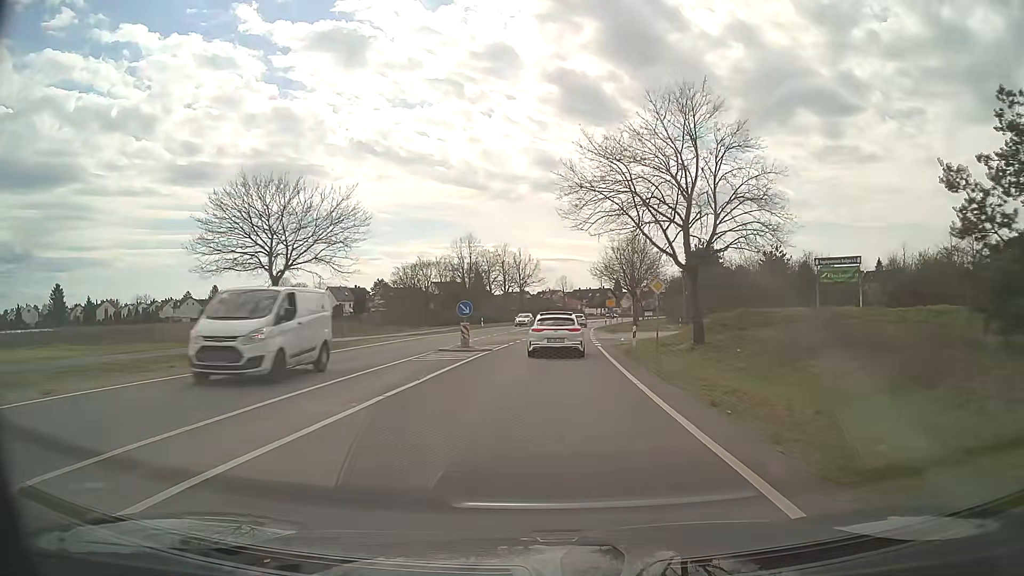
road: secondary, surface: asphalt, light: Day
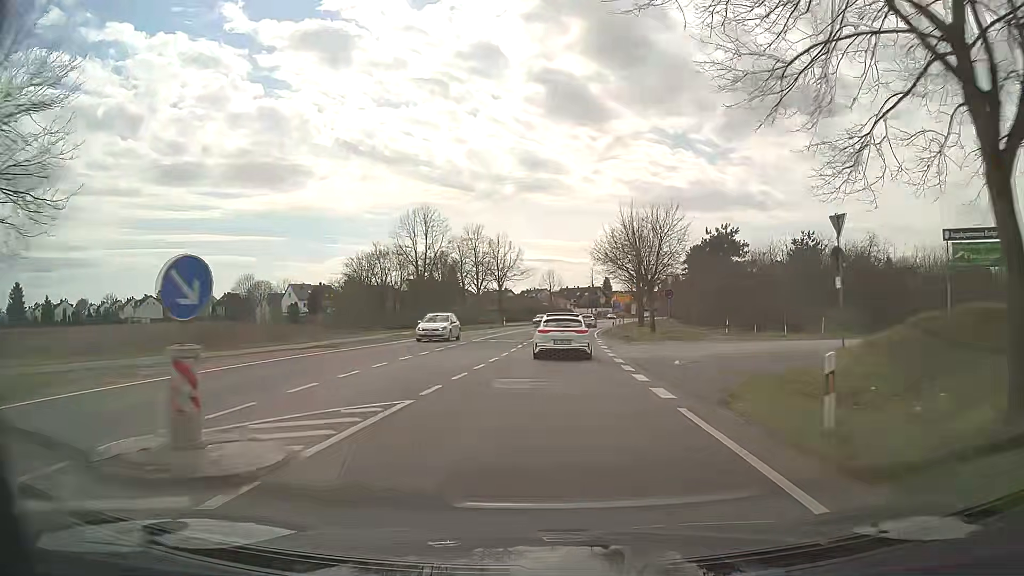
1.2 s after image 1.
(+0.2, +19.9) m; +1°
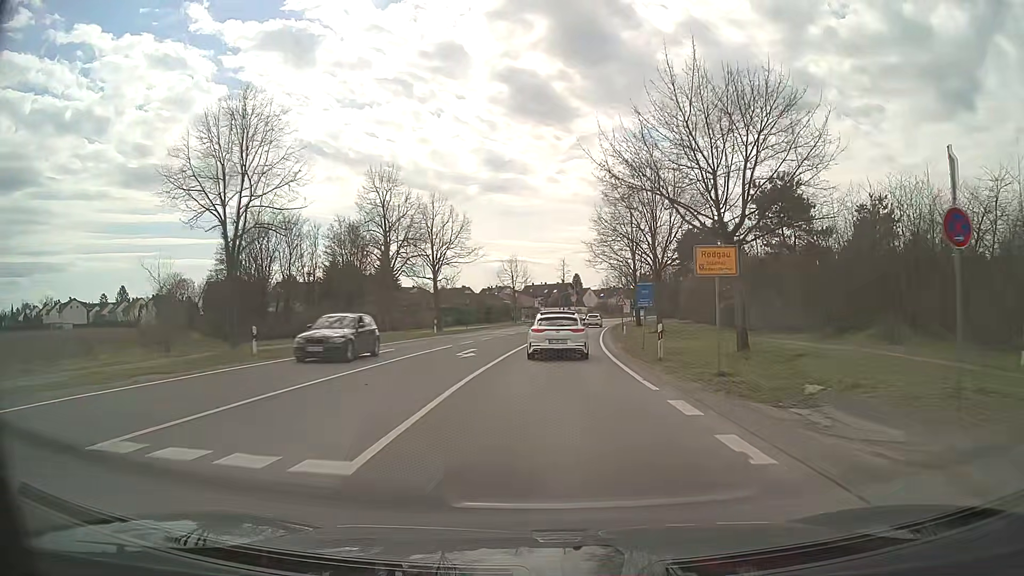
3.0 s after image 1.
(+0.7, +29.5) m; +3°
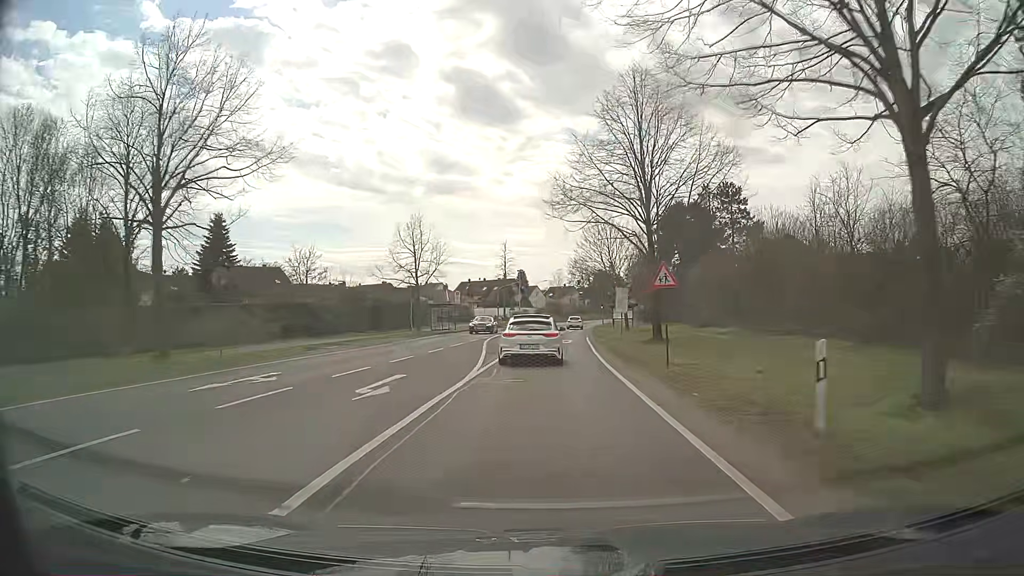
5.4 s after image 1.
(+1.6, +38.1) m; +5°
(0, +10) (0, +20) (+1, +30) (+1, +40) (+2, +50) (+2, +60) (+3, +70) (+4, +80) (+5, +90) (+6, +100) m
